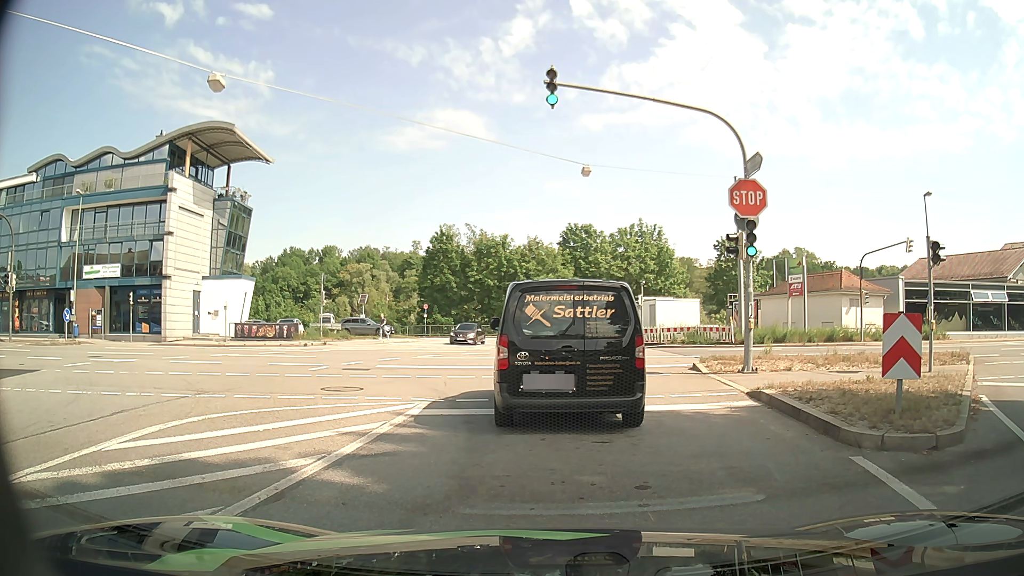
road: tertiary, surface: asphalt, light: Day
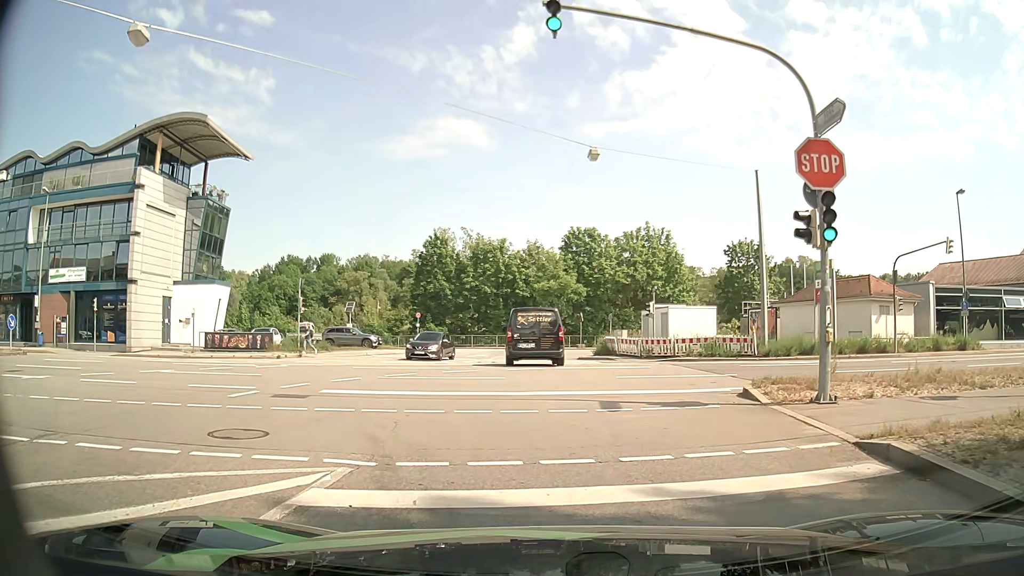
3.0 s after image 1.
(0.0, +4.6) m; +1°
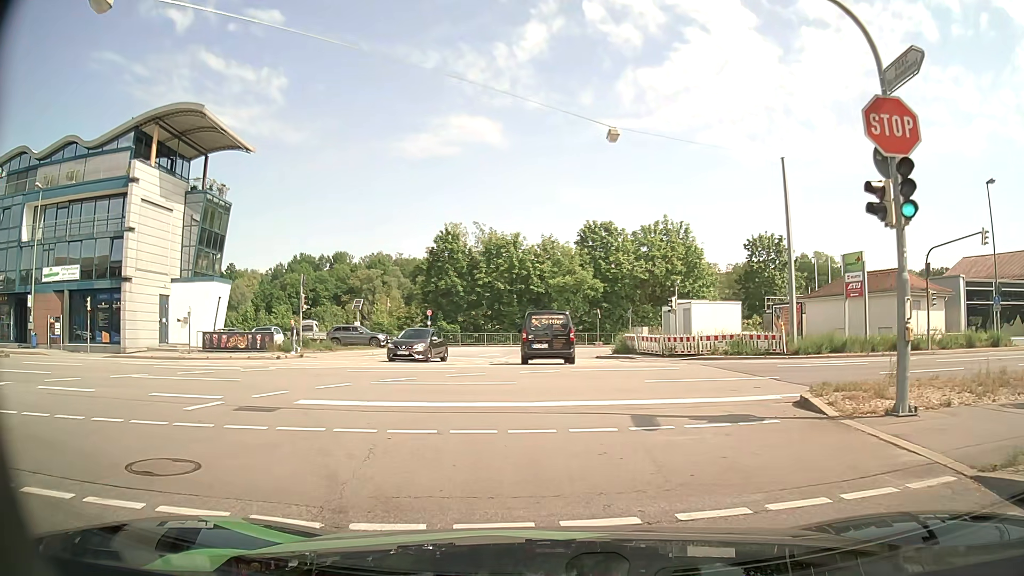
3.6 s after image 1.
(0.0, +2.1) m; -2°
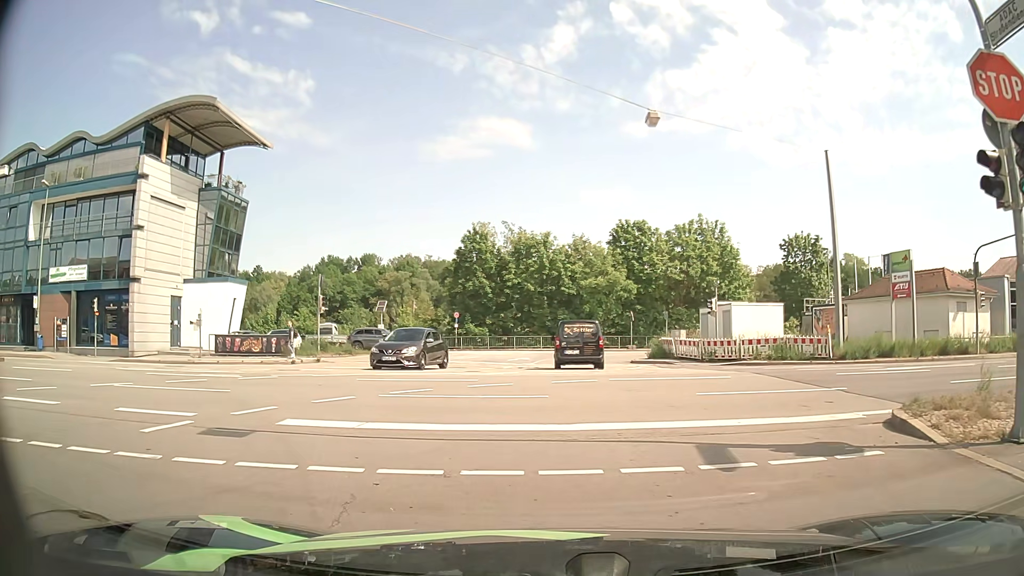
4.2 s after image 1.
(0.0, +2.0) m; -3°
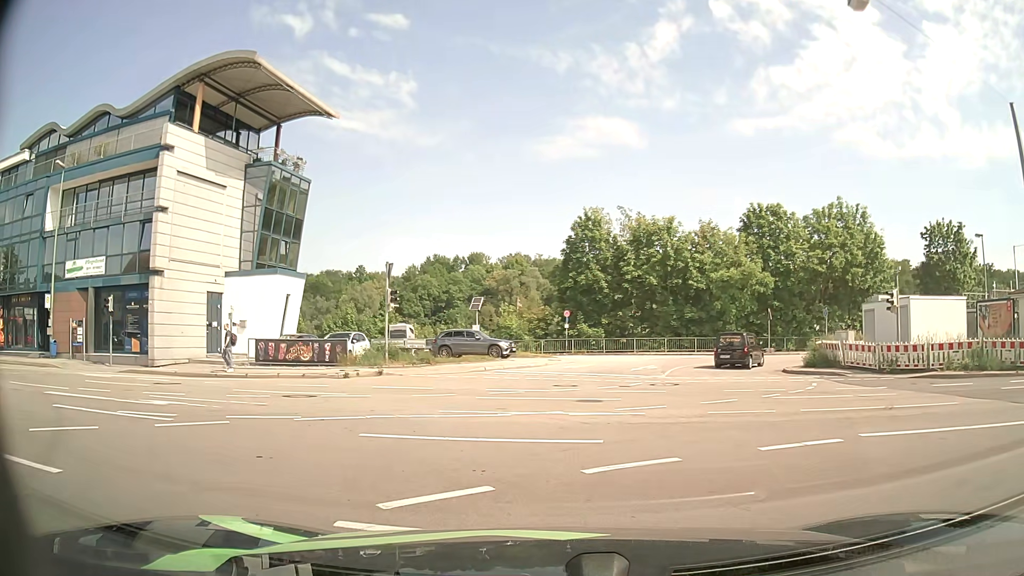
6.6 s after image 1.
(-0.7, +8.1) m; -9°
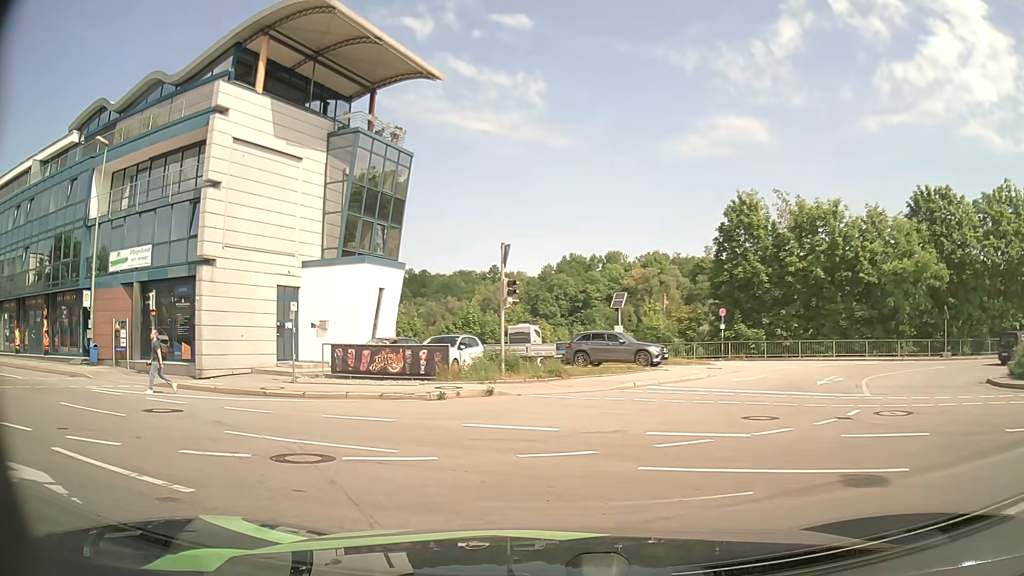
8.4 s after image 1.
(-0.7, +6.9) m; -12°
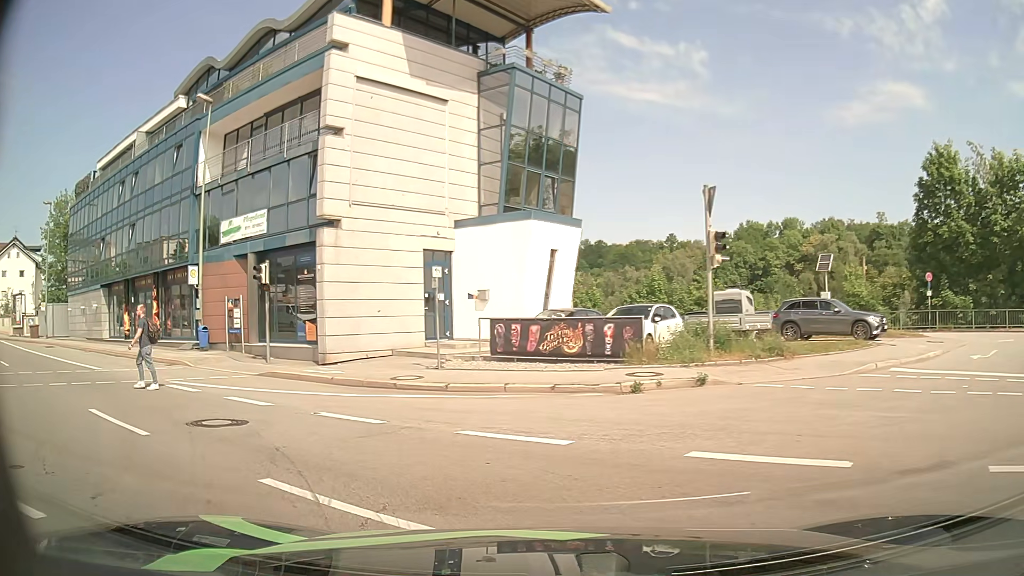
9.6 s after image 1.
(-0.5, +4.7) m; -13°
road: primary
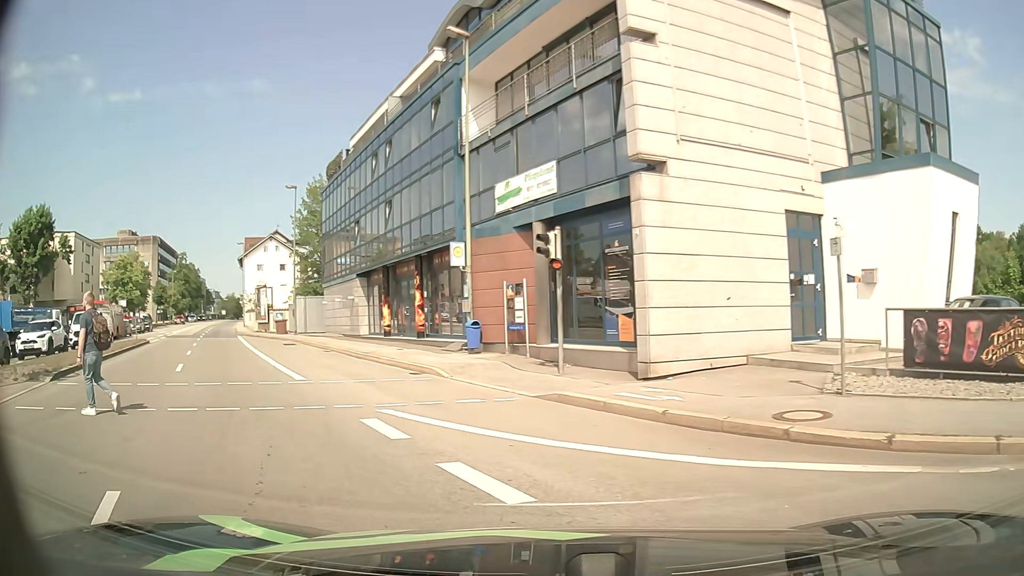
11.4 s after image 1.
(-1.6, +6.6) m; -27°
(-3, +9) (-8, +18) (-14, +26) (-19, +35) (-24, +43) (-29, +52) (-34, +61) (-39, +70) (-44, +78) (-48, +87) m
